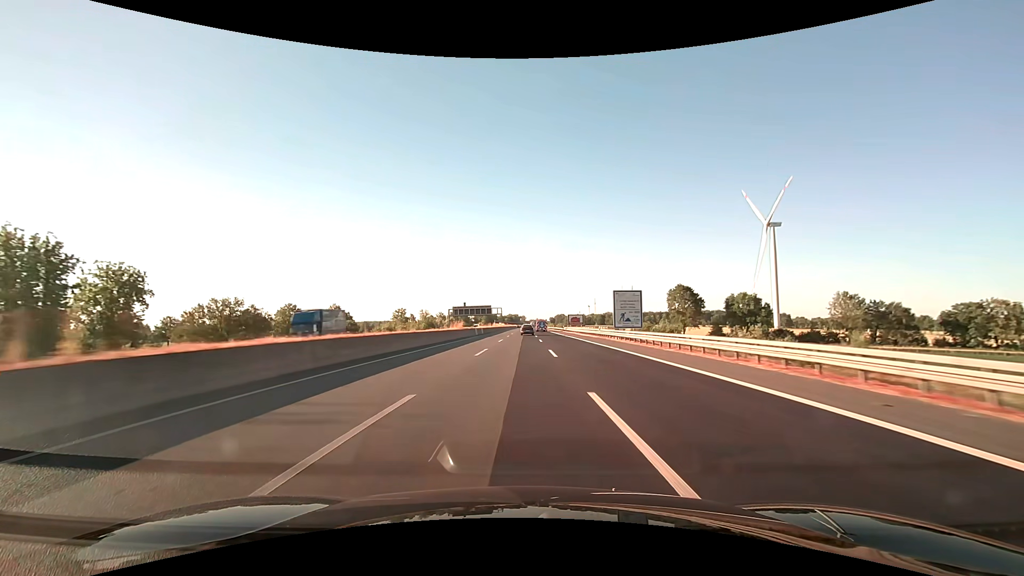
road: motorway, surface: asphalt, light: Day
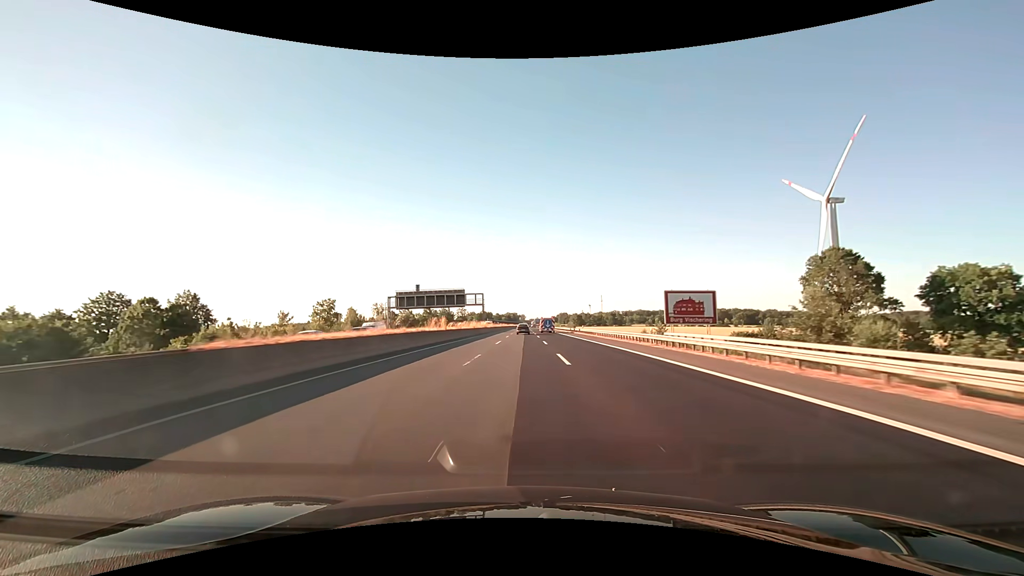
(+0.1, +80.1) m; 0°
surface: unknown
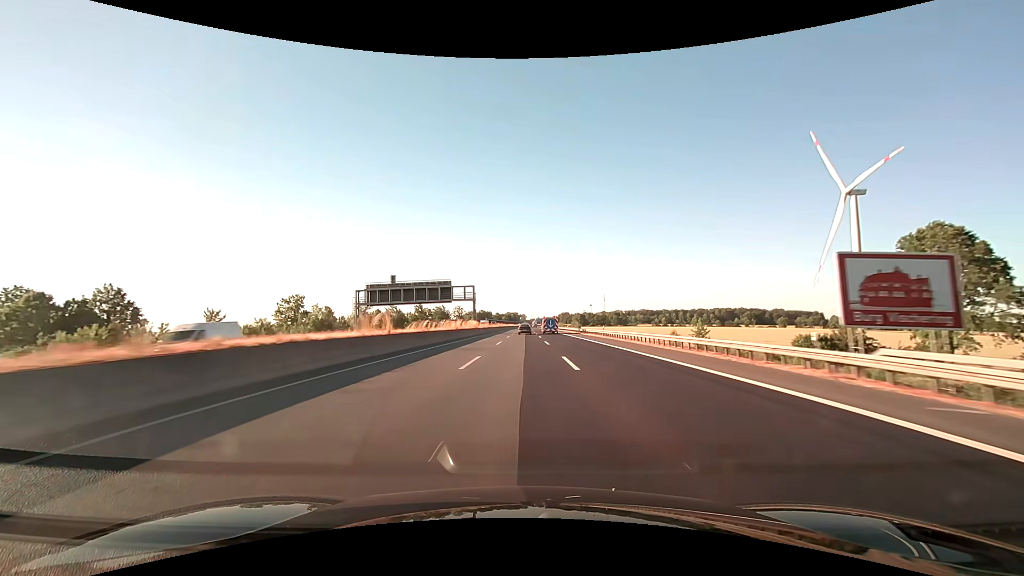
(0.0, +19.8) m; 0°
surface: asphalt
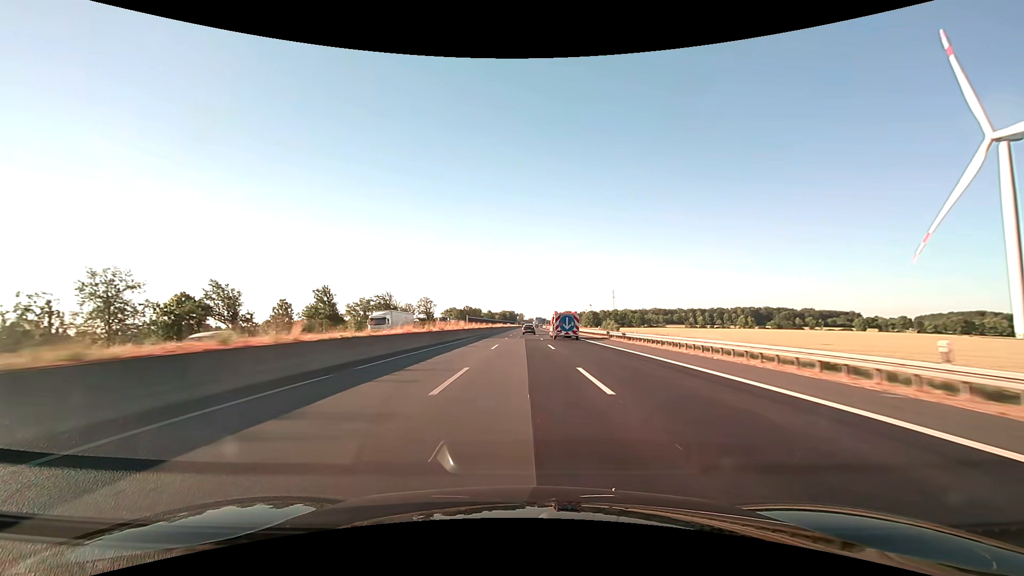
(+0.2, +97.9) m; 0°
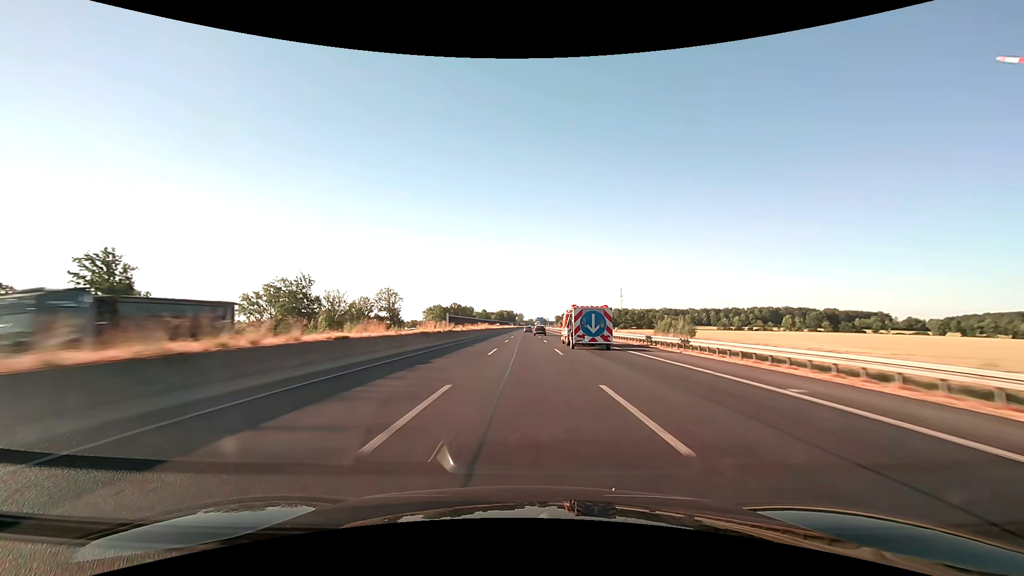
(-0.1, +58.3) m; 0°
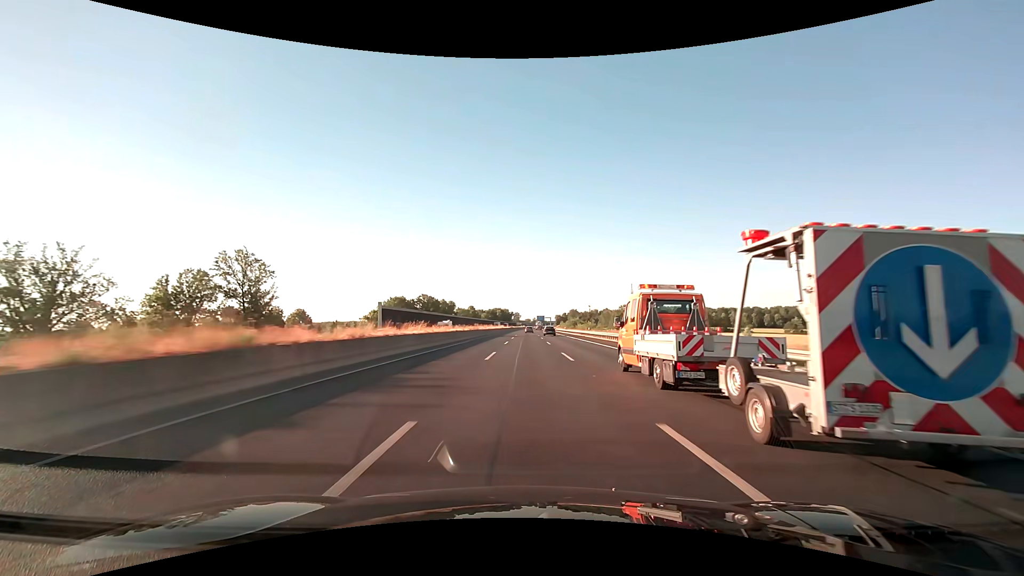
(+0.3, +78.5) m; 0°
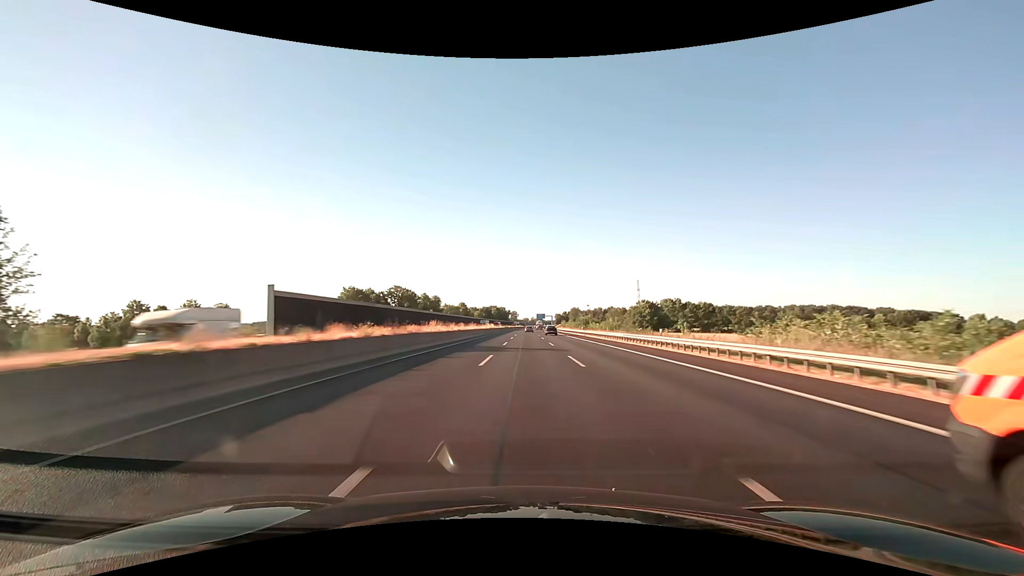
(0.0, +40.1) m; 0°
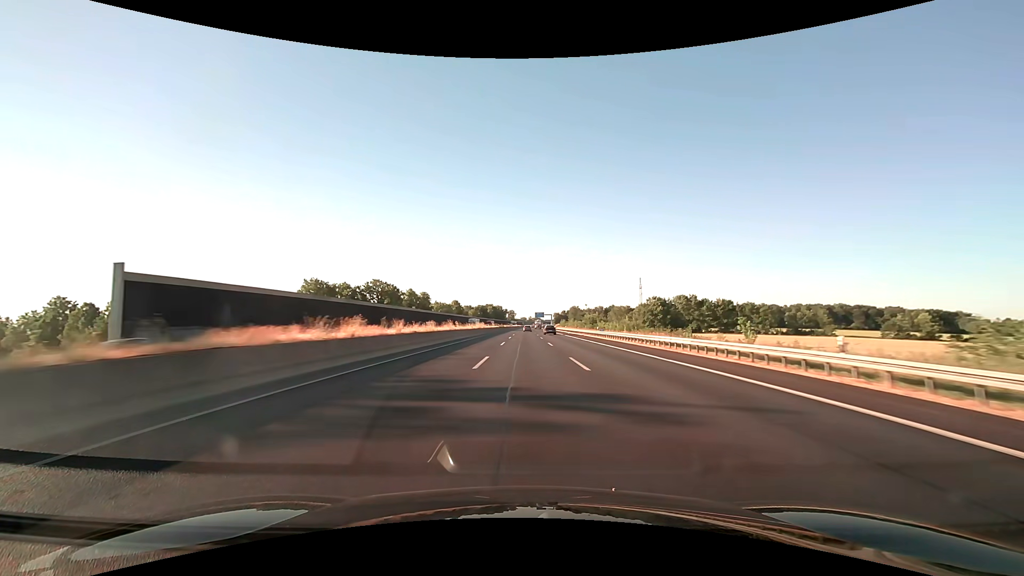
(0.0, +20.1) m; 0°
(0, +10) (0, +20) (0, +30) (0, +40) (0, +50) (0, +60) (+1, +70) (+1, +80) (+1, +90) (+1, +100) m
